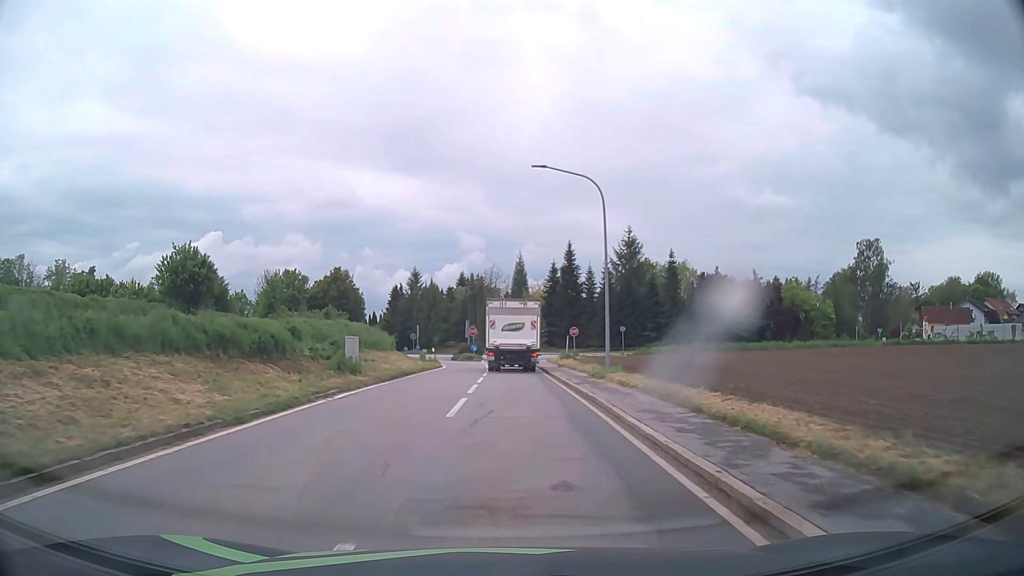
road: tertiary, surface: asphalt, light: Day
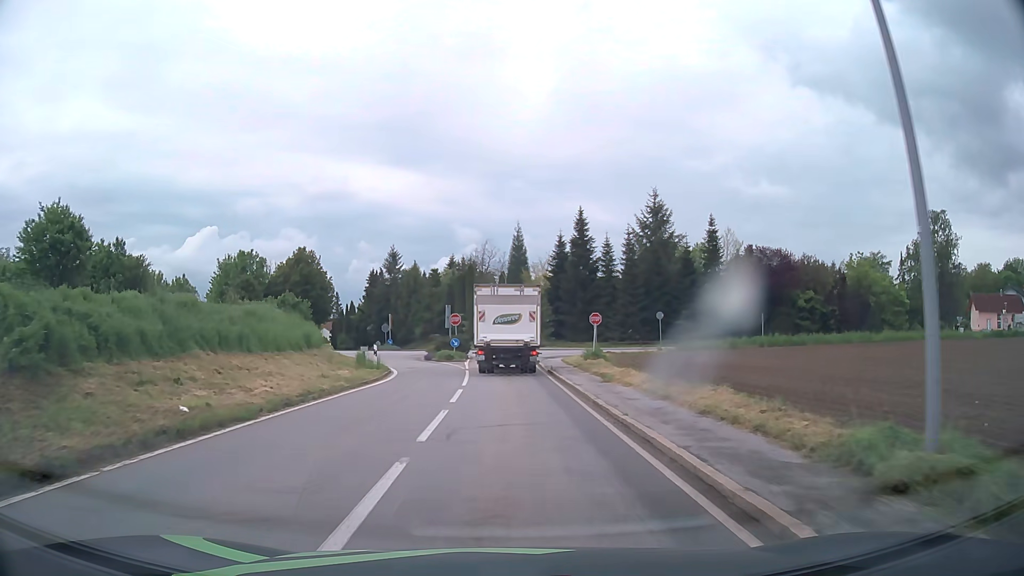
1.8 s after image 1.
(+0.2, +20.0) m; 0°
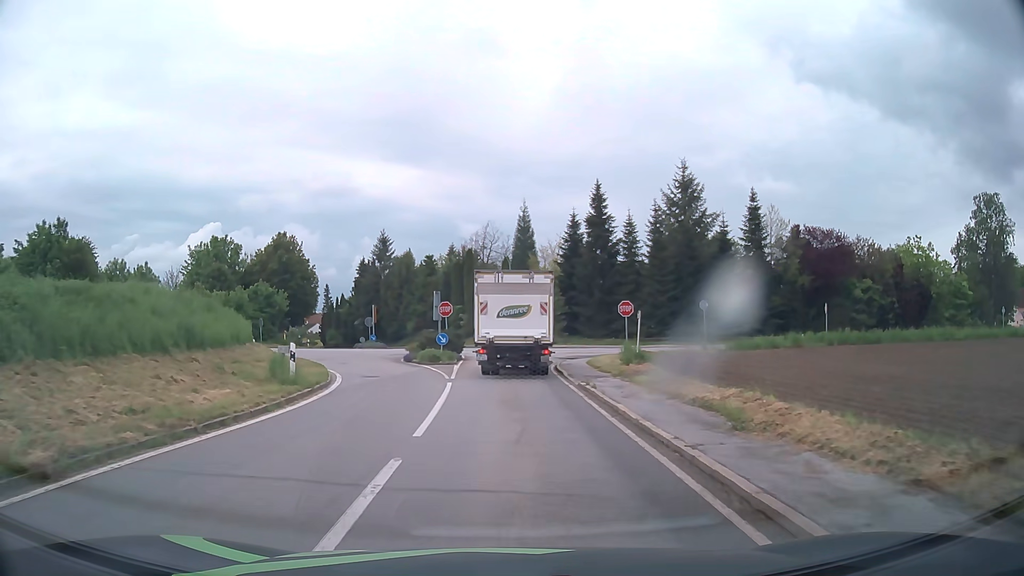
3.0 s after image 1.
(0.0, +11.5) m; 0°
(0, +10) (0, +20) (0, +30) (-1, +40) (-2, +50) (-5, +59) (-9, +68) (-14, +77) (-19, +86) (-24, +95) m
